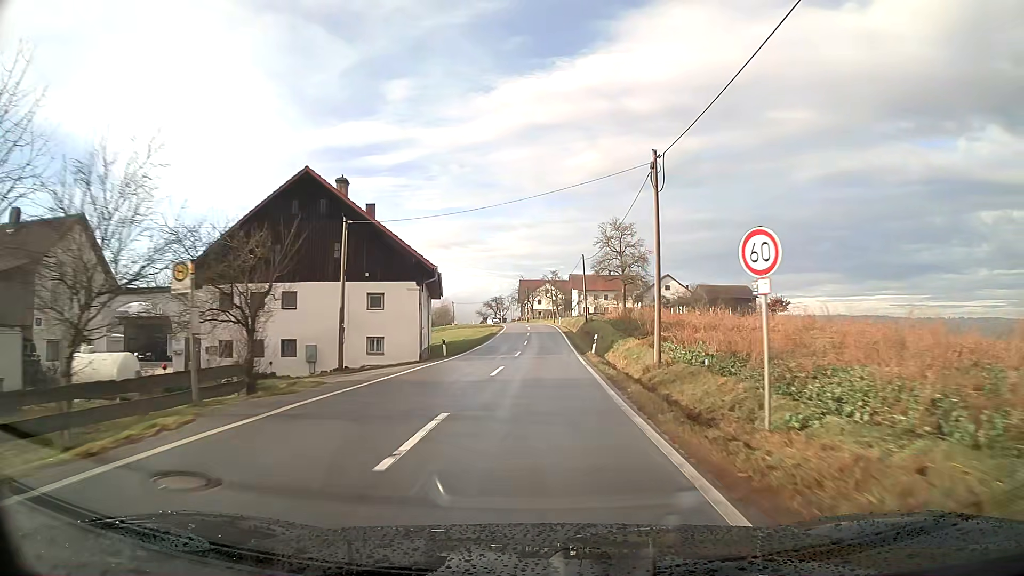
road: tertiary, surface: asphalt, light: Day
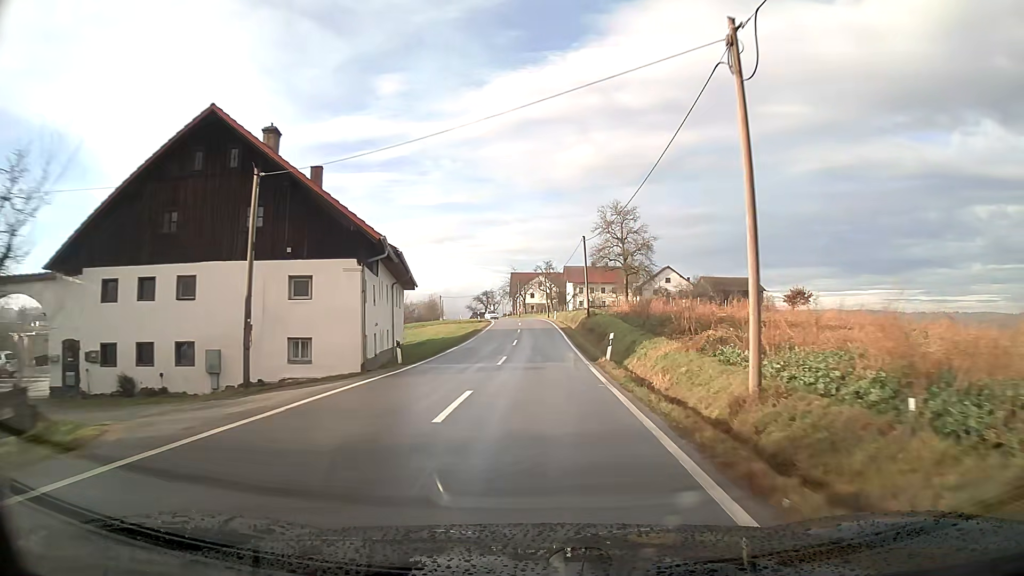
(0.0, +9.1) m; +1°
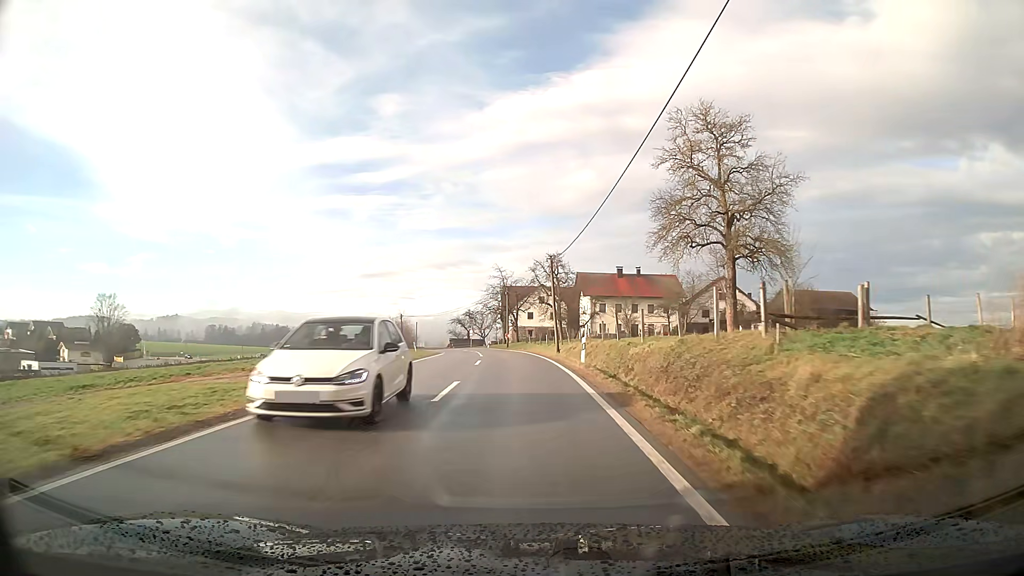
(+0.2, +45.5) m; -1°
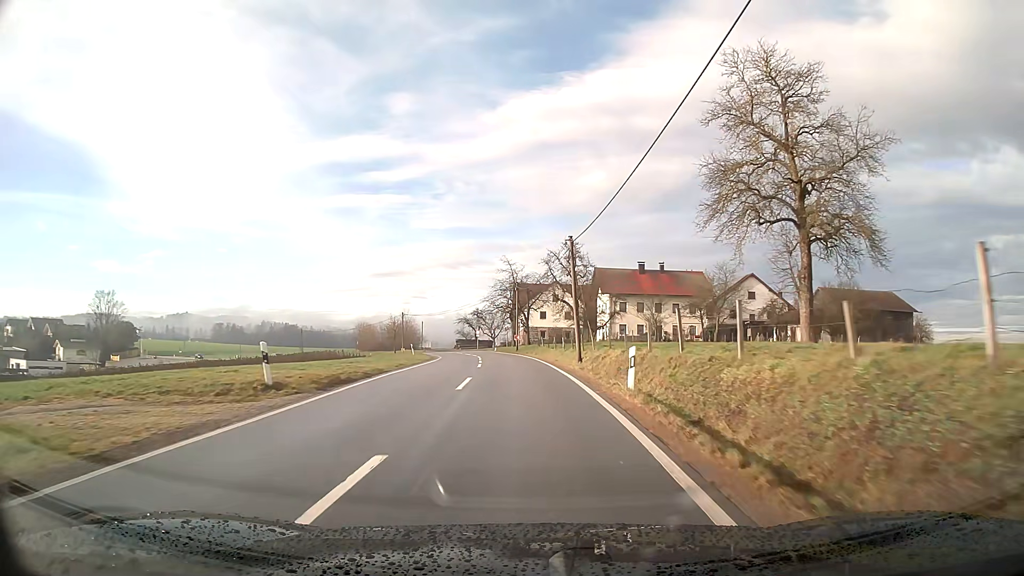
(-0.1, +8.9) m; -1°
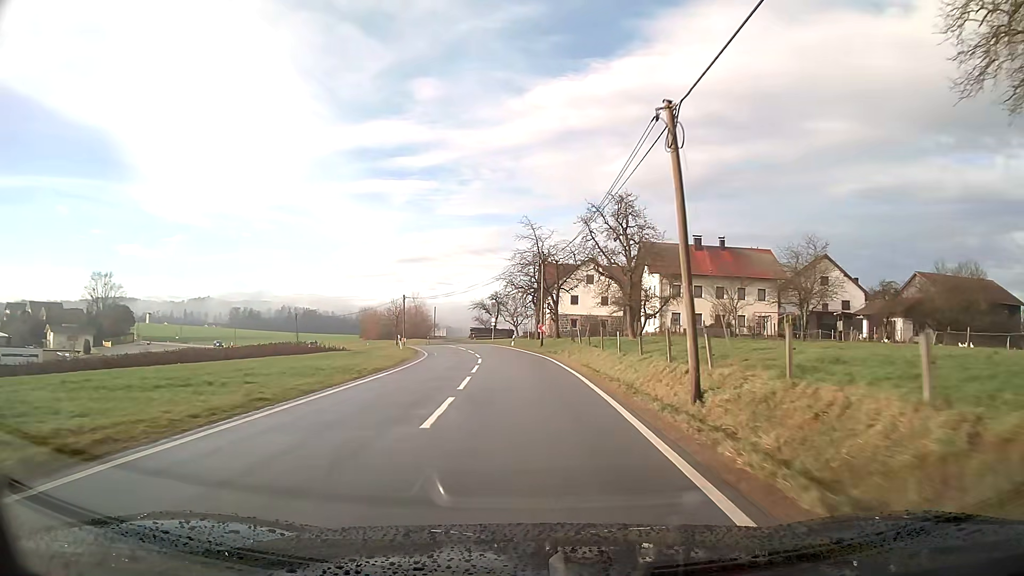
(-0.3, +17.9) m; -2°
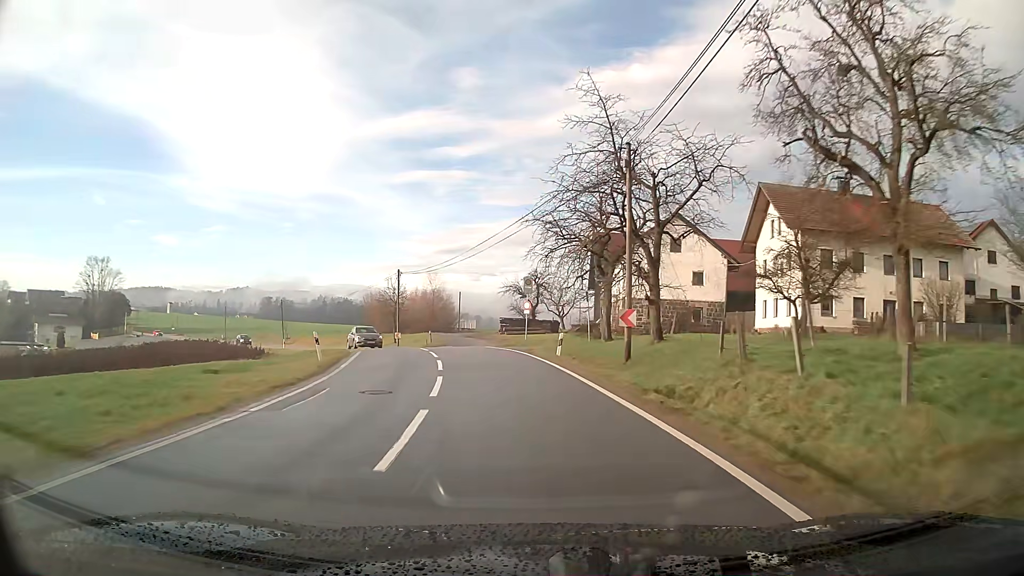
(-0.9, +27.3) m; -4°
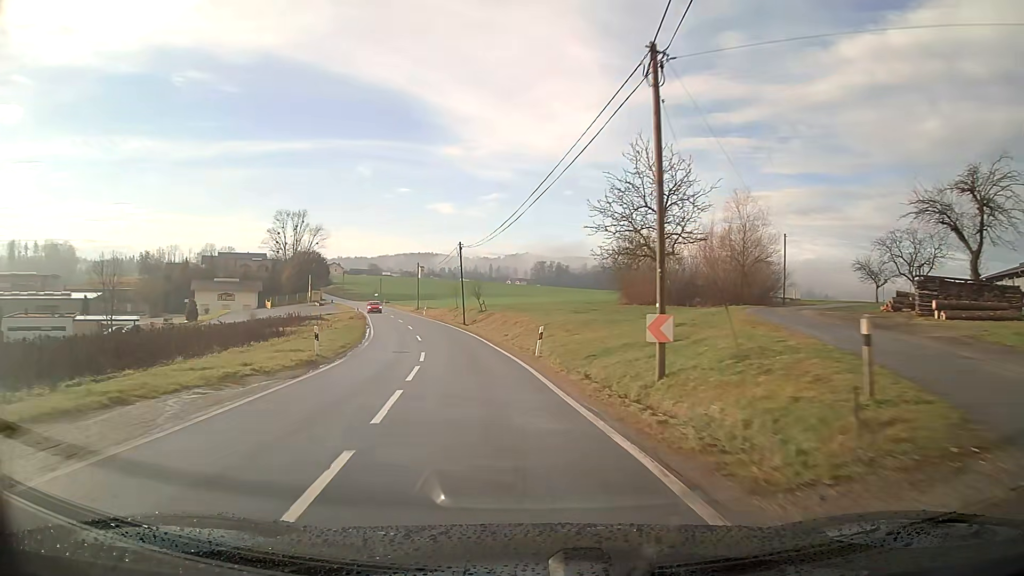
(-9.2, +44.6) m; -25°
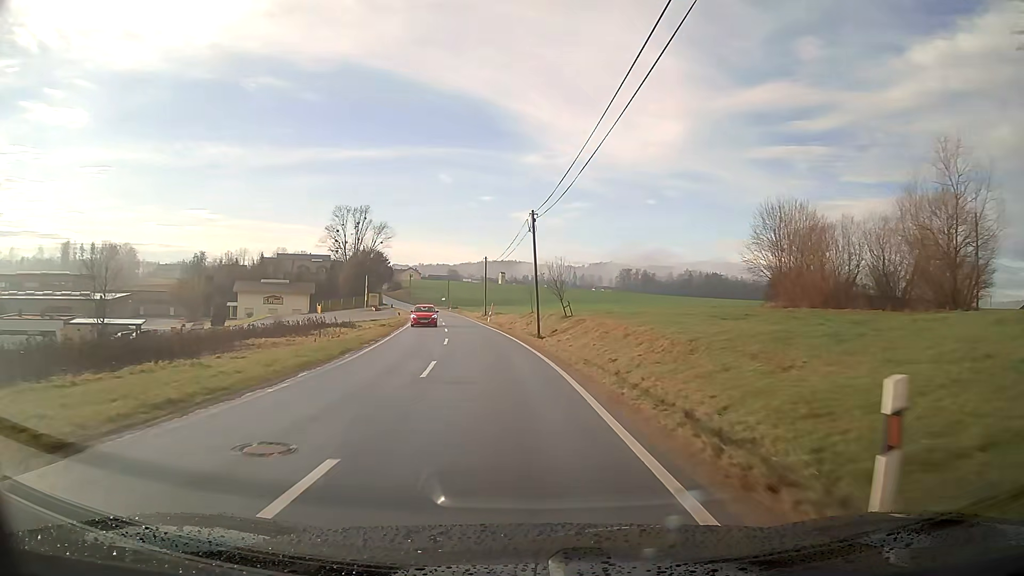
(-1.0, +18.9) m; -6°
